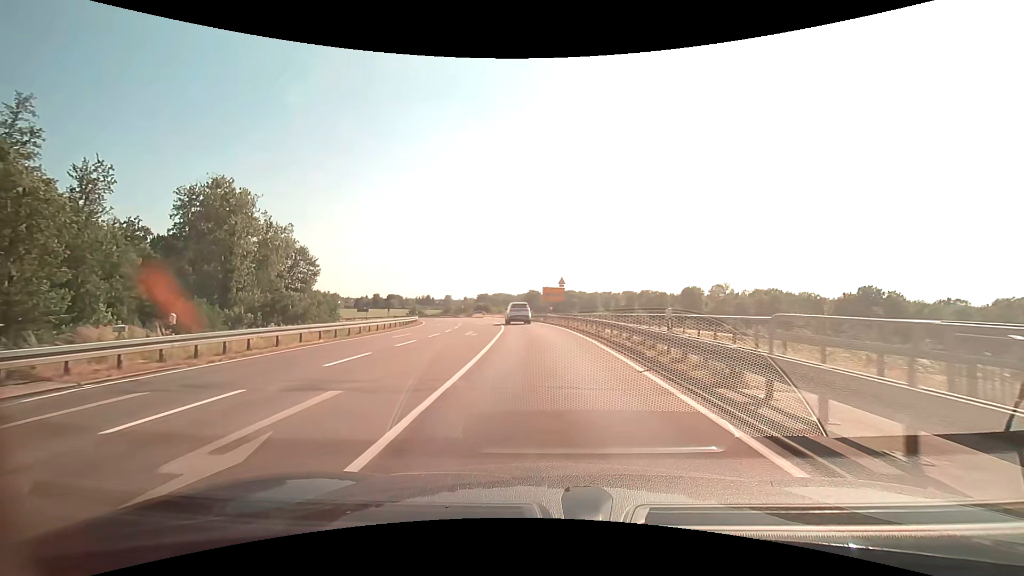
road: secondary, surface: asphalt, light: Day
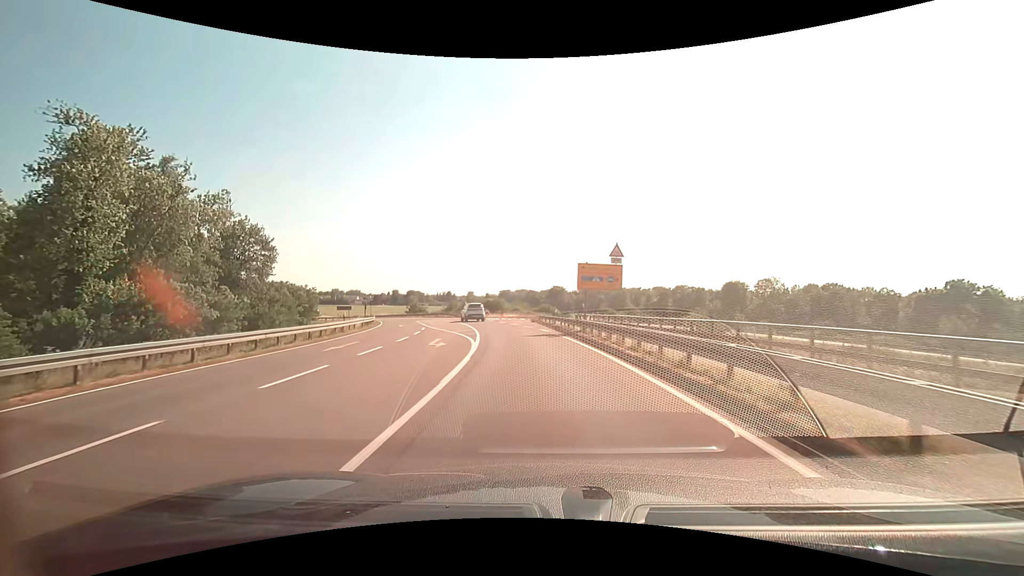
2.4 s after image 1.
(-0.6, +26.7) m; -3°
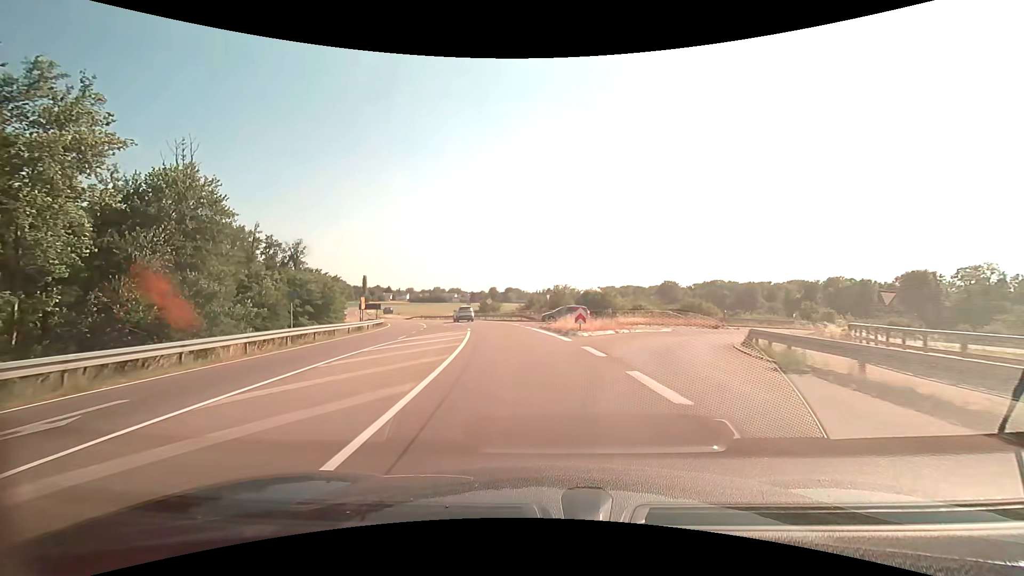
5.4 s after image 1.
(-3.6, +38.2) m; -11°
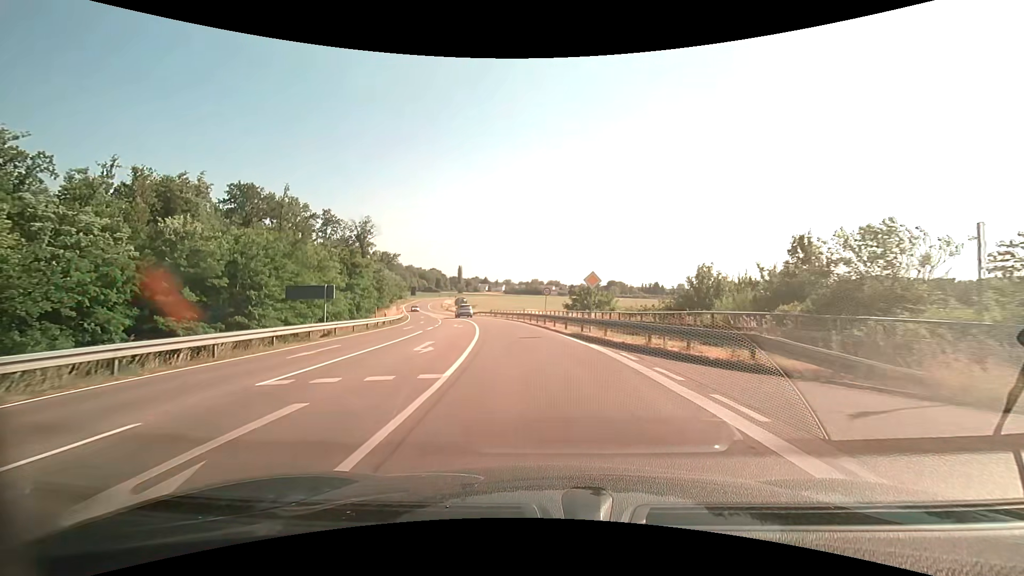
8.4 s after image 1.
(-4.6, +40.6) m; -12°
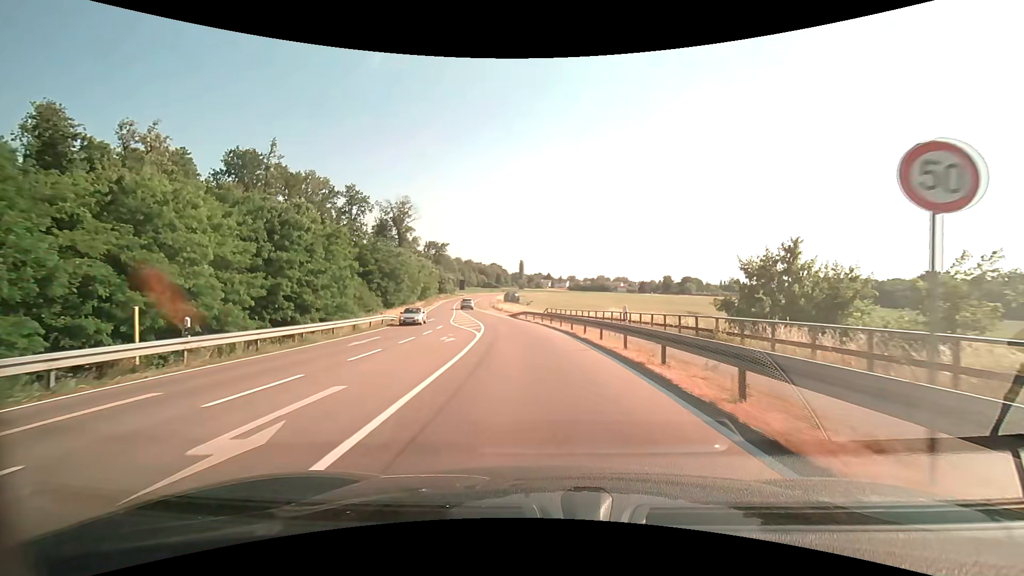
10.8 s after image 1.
(-2.1, +31.2) m; -7°
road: tertiary
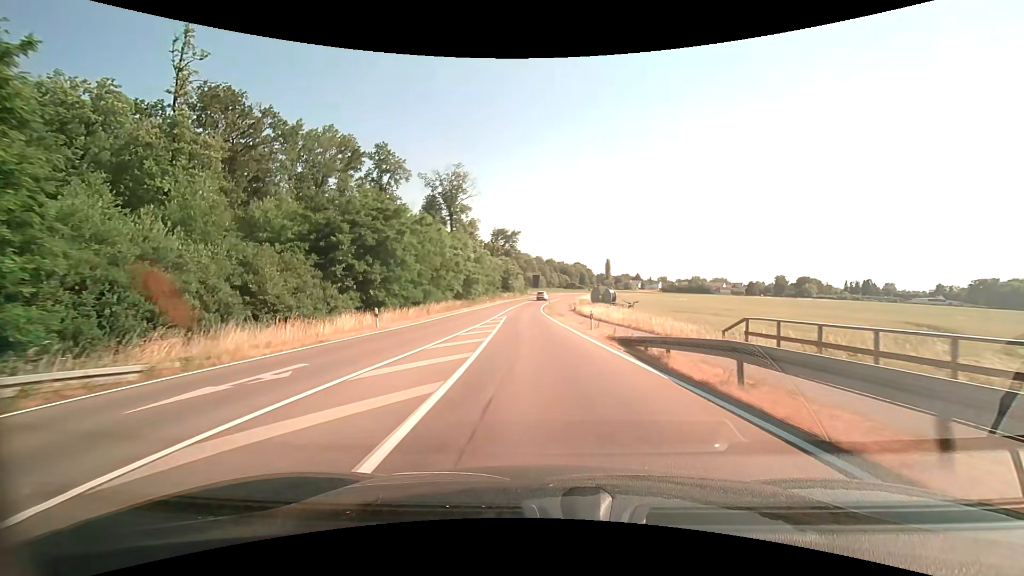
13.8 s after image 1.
(-3.1, +38.1) m; -9°
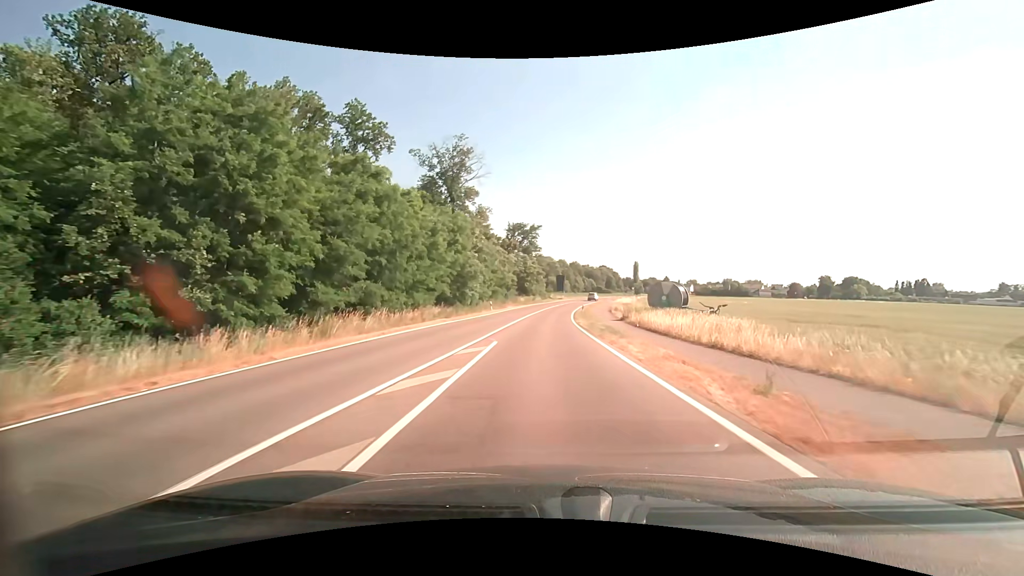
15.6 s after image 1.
(-0.7, +23.7) m; -3°
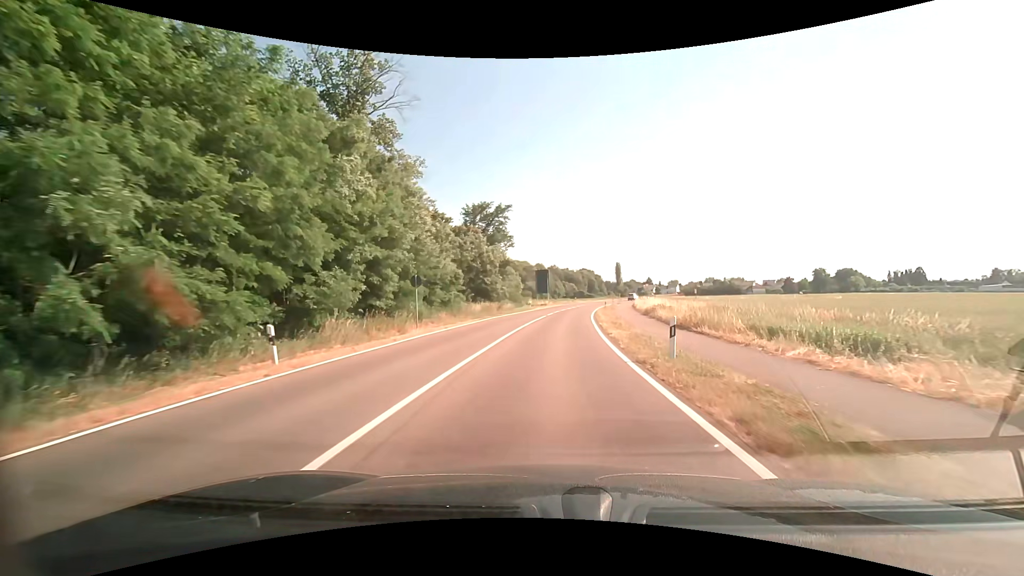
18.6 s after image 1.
(+0.3, +38.7) m; +2°
(0, +10) (+1, +20) (+1, +30) (+2, +40) (+3, +50) (+4, +60) (+6, +70) (+8, +79) (+10, +89) (+12, +99) m
